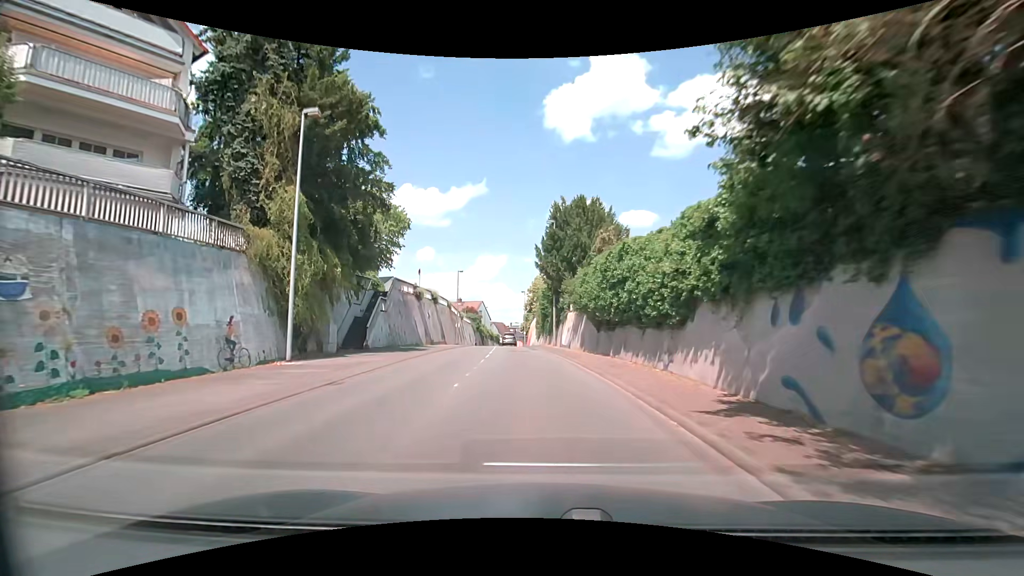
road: secondary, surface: asphalt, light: Day
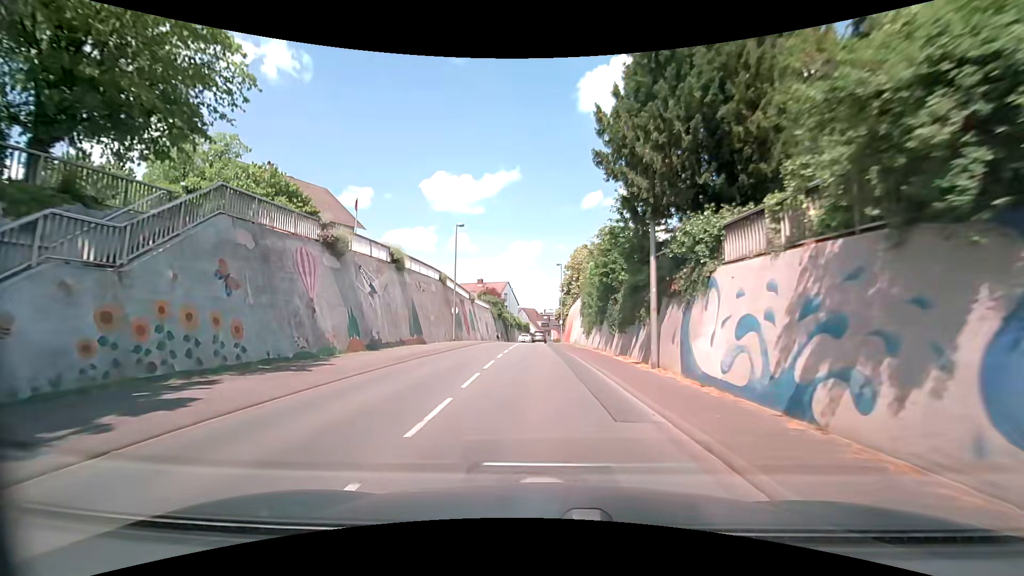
(-0.9, +25.7) m; -3°
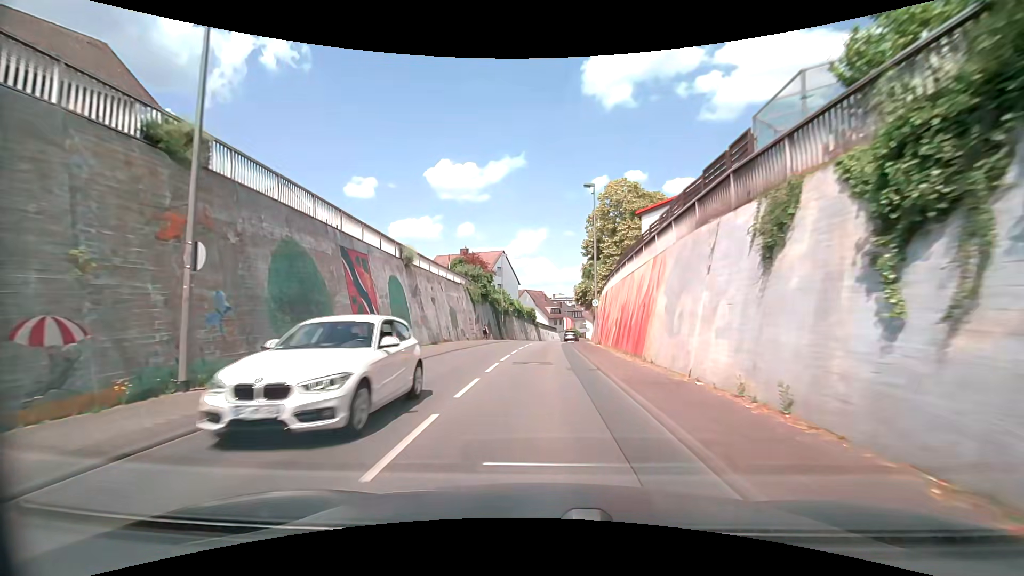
(-0.8, +33.2) m; -2°
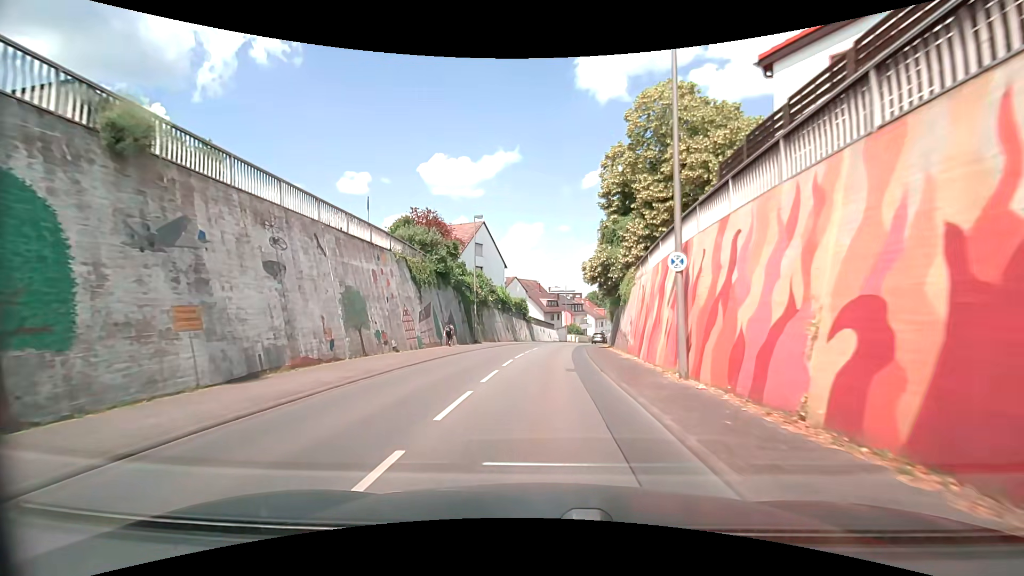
(+0.3, +19.8) m; +1°
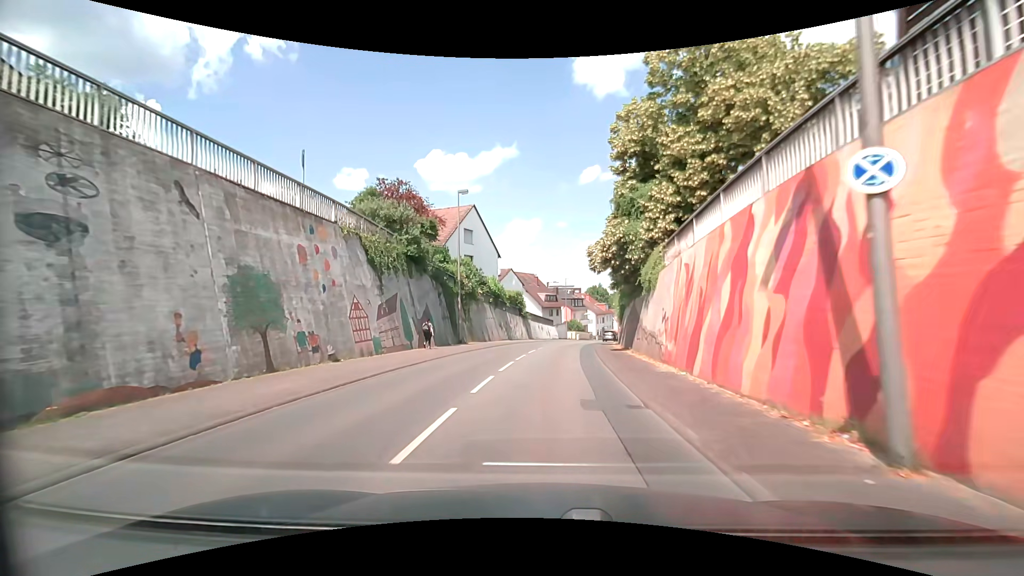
(0.0, +6.7) m; 0°
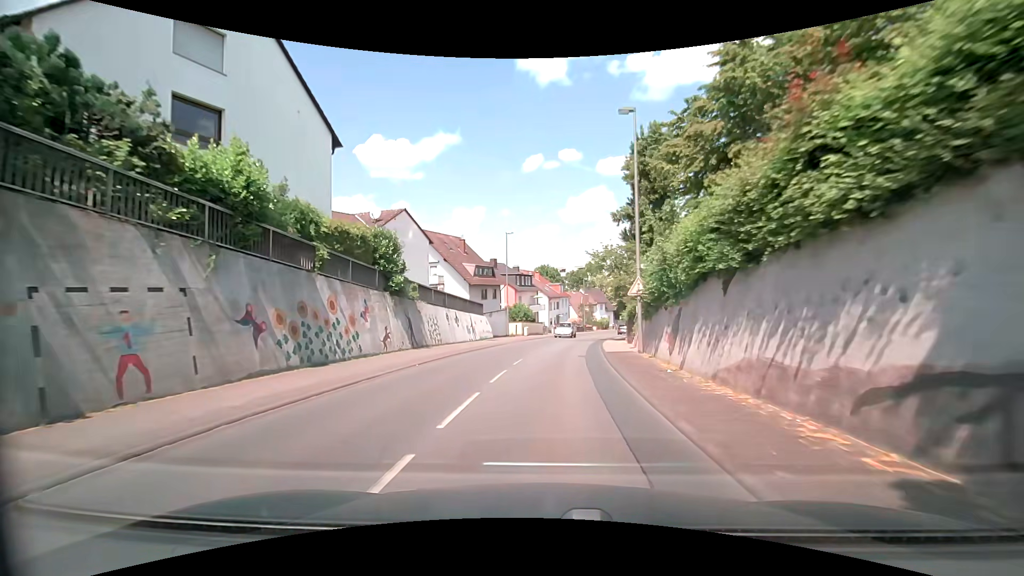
(+1.5, +34.3) m; +6°
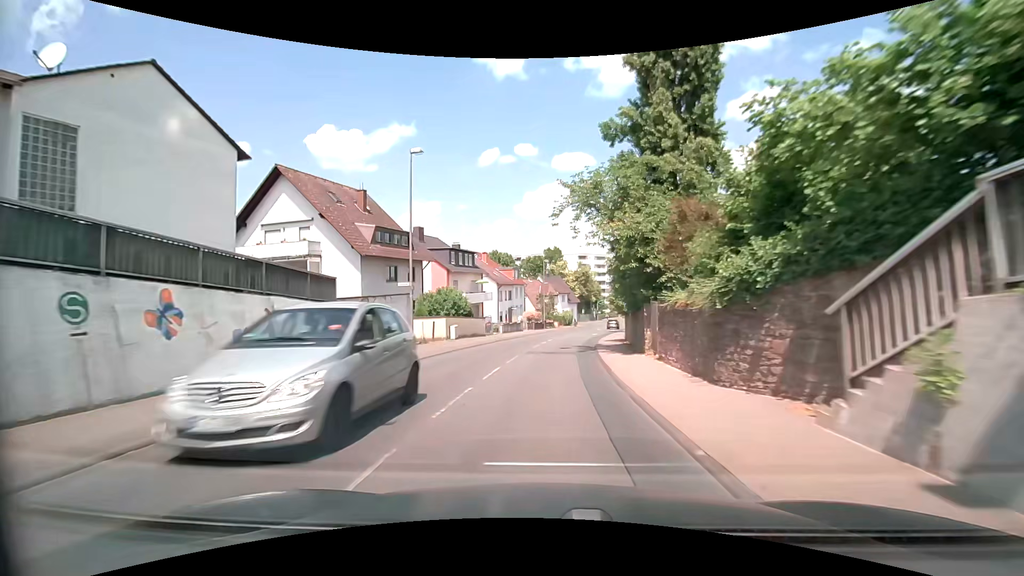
(+0.9, +22.0) m; +5°
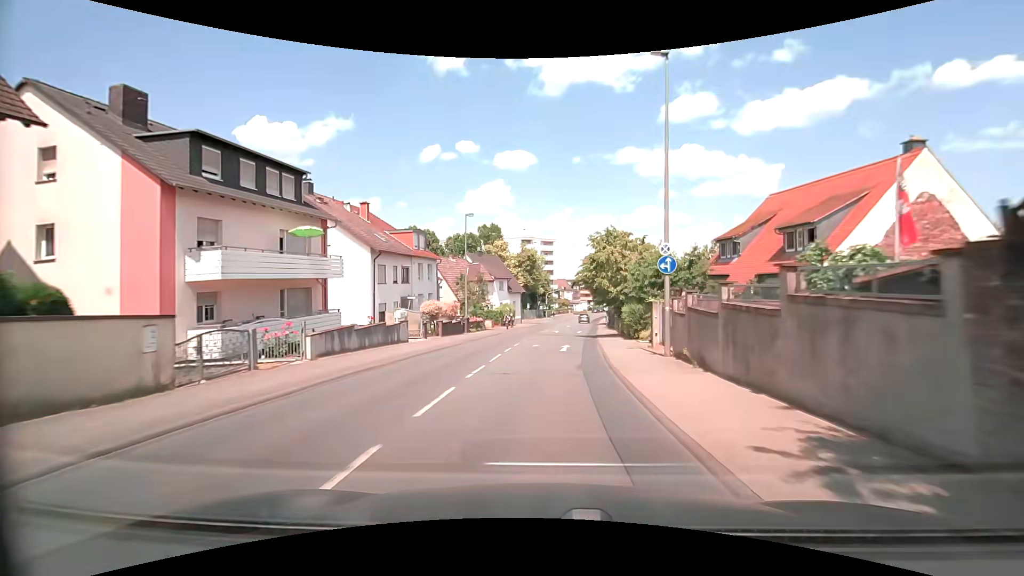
(+1.7, +31.4) m; +6°
(0, +10) (+1, +20) (+2, +30) (+3, +40) (+4, +50) (+5, +60) (+6, +70) (+7, +80) (+8, +90) (+9, +100) m
